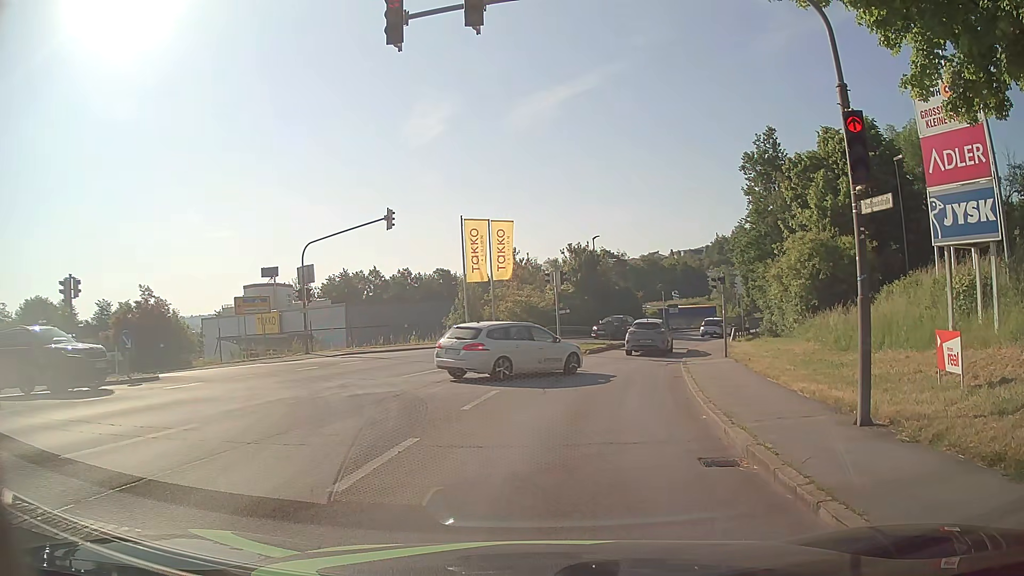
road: tertiary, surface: asphalt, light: Day
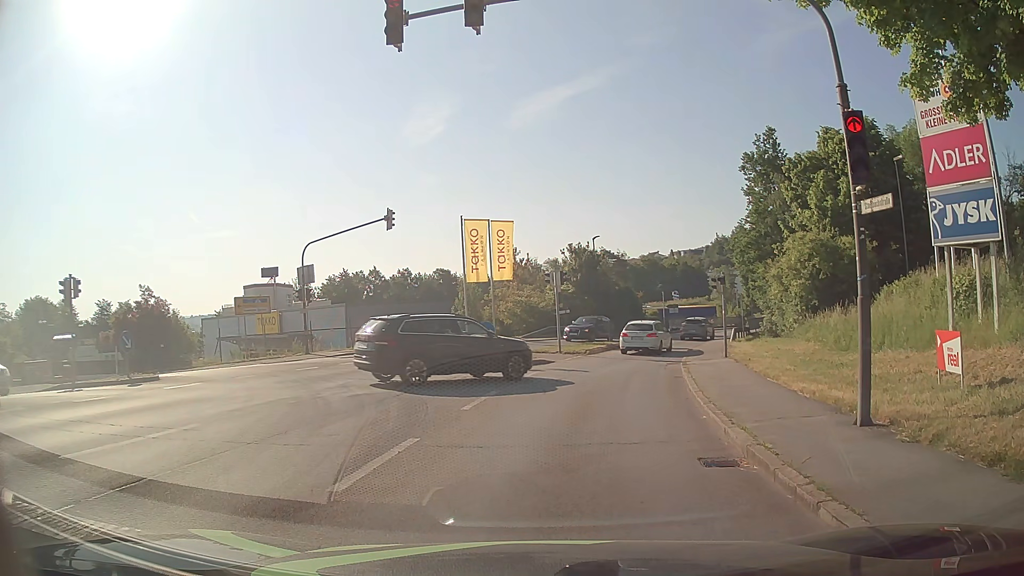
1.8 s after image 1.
(0.0, 0.0) m; 0°
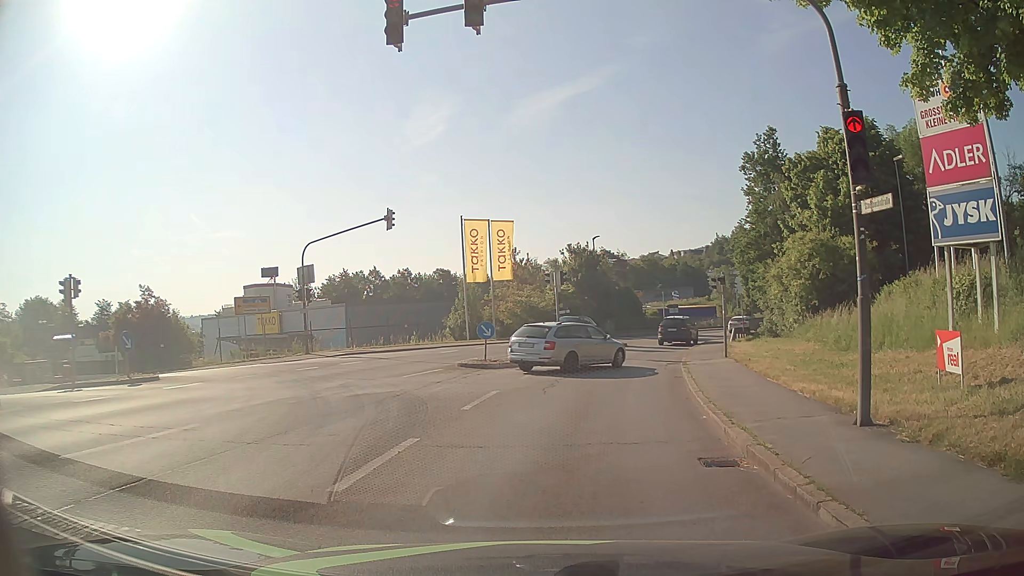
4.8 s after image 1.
(0.0, 0.0) m; 0°
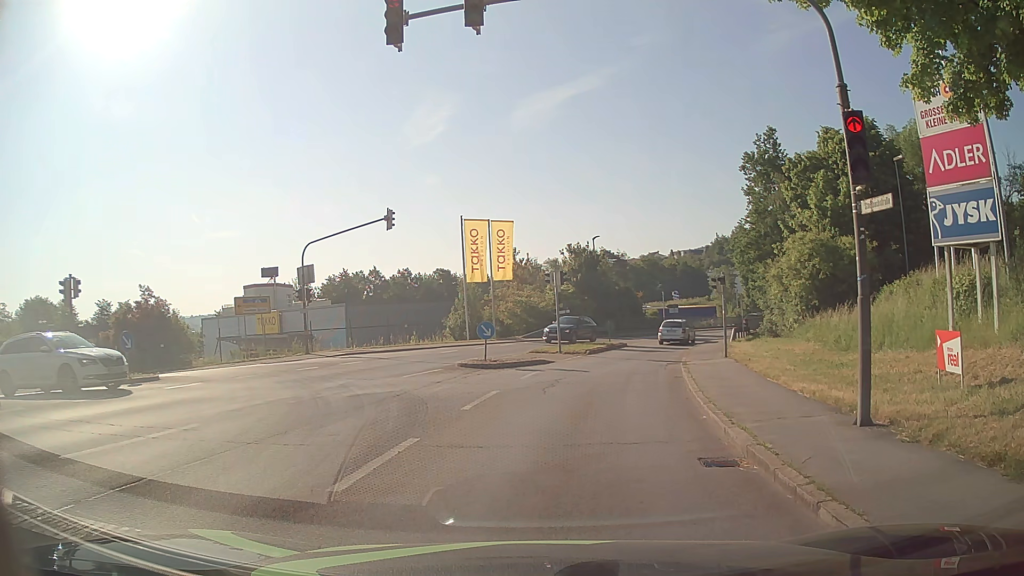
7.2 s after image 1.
(0.0, 0.0) m; 0°
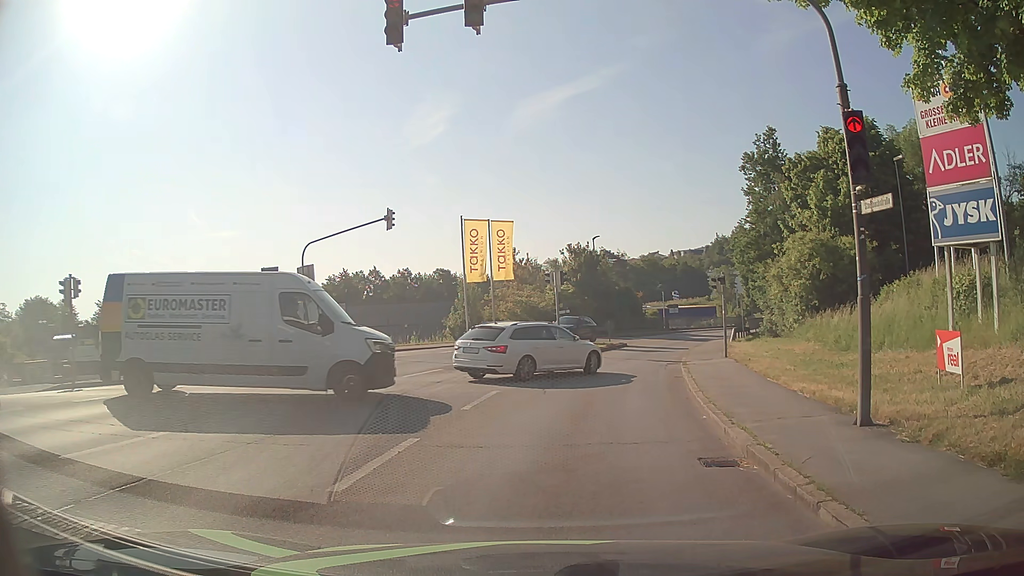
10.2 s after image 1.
(0.0, 0.0) m; 0°
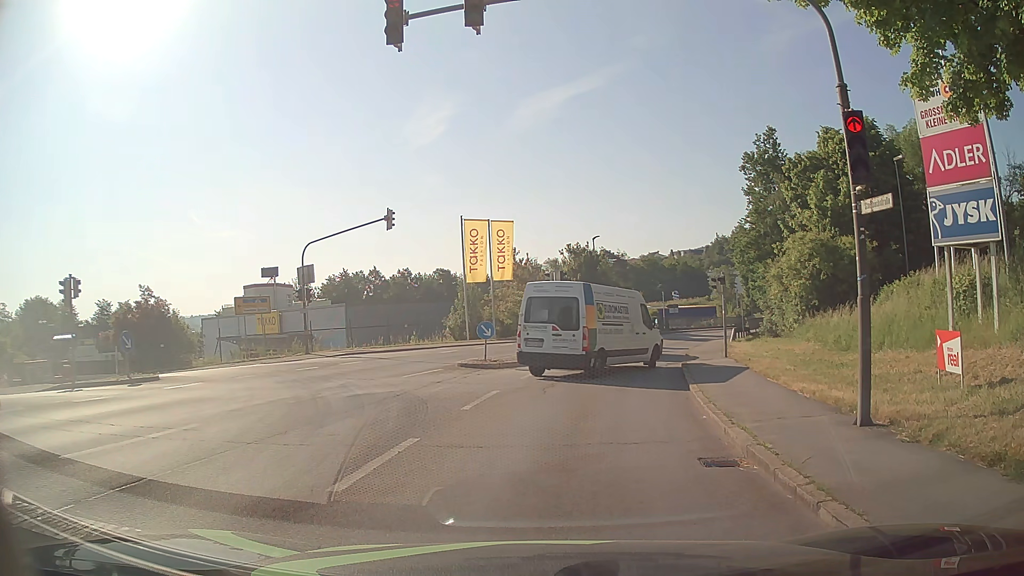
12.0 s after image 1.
(0.0, 0.0) m; 0°
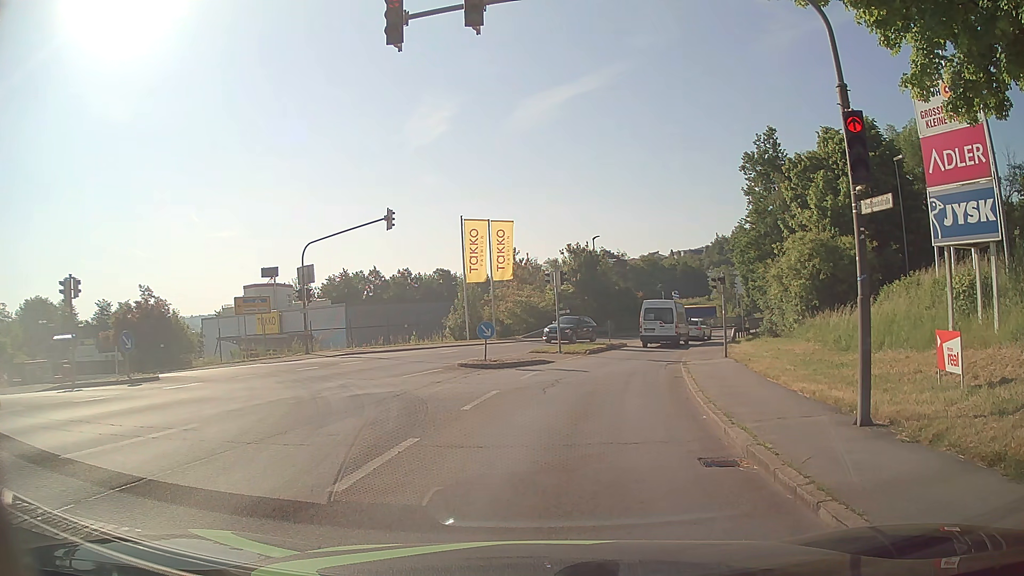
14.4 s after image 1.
(0.0, 0.0) m; 0°
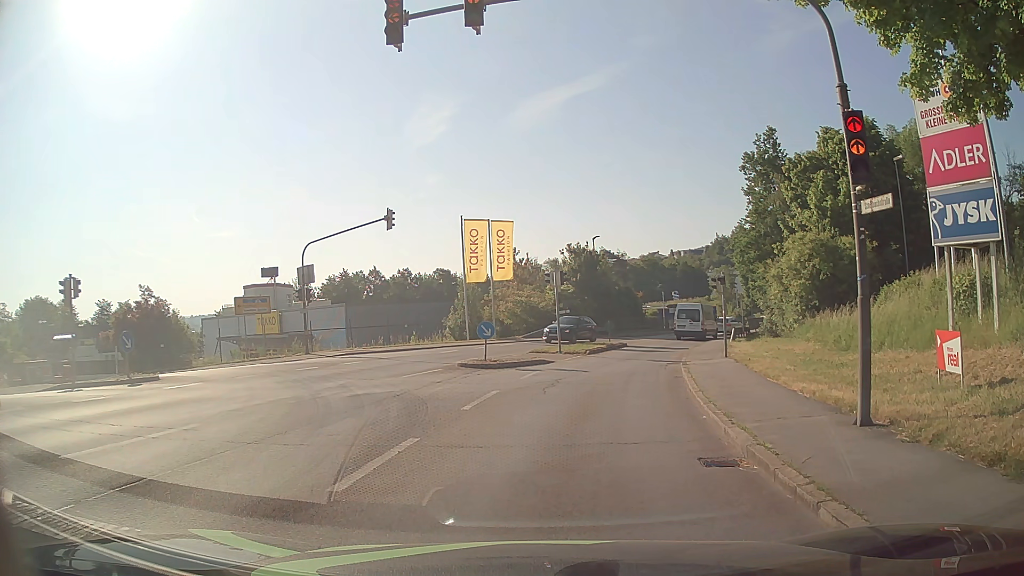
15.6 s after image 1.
(0.0, 0.0) m; 0°
(+1, +10) (+2, +20) (+5, +30) (+8, +39) (+12, +48) (+17, +57) (+23, +65) (+30, +73) (+36, +80) (+42, +88) m
